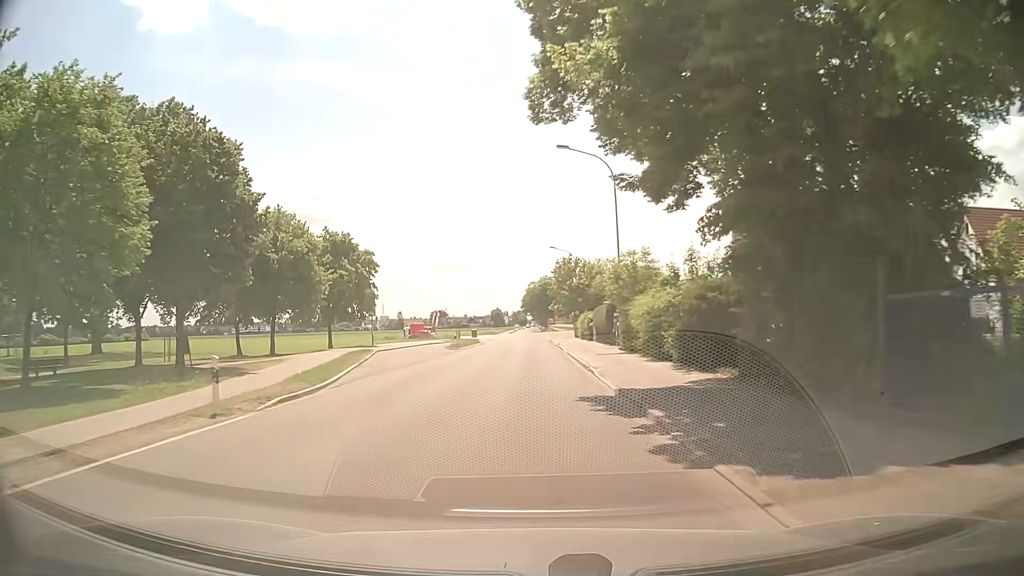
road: tertiary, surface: asphalt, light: Day
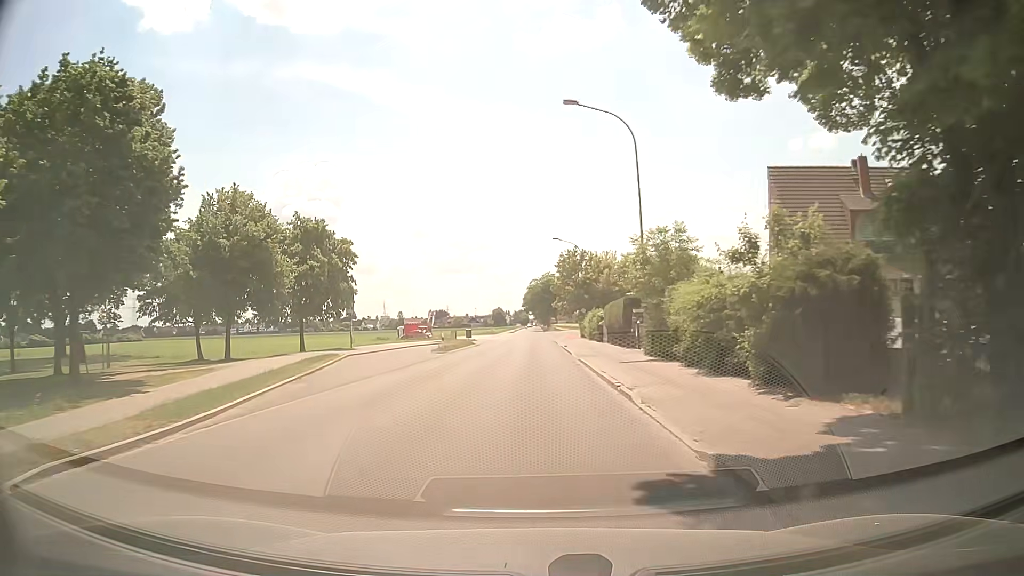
(+0.2, +7.2) m; 0°
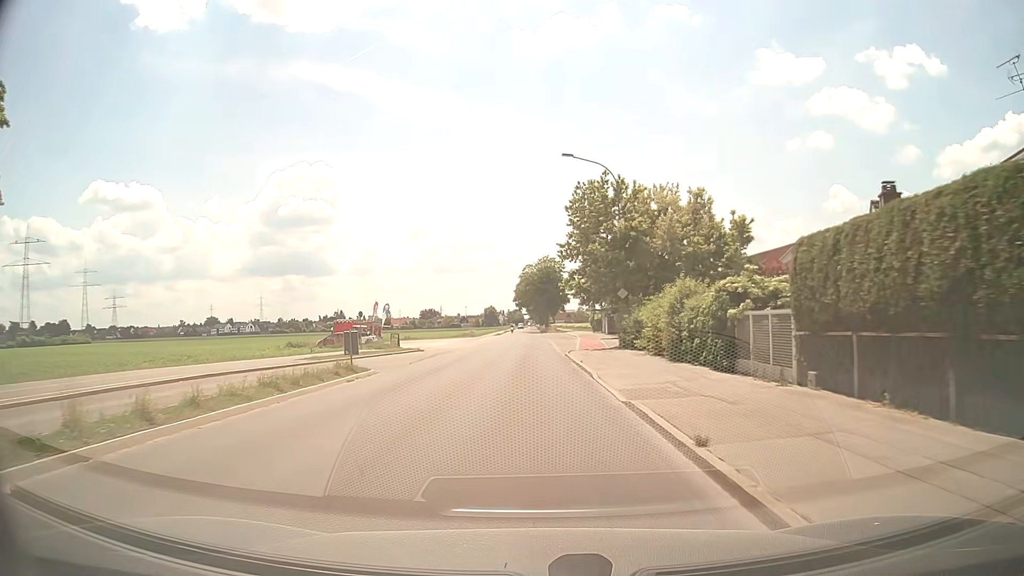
(+0.9, +35.6) m; +2°
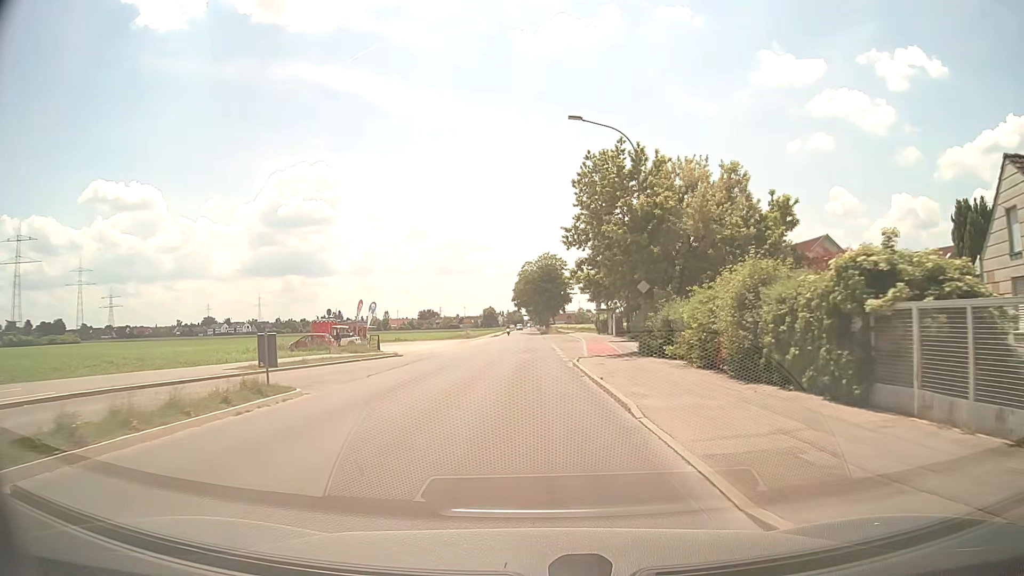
(0.0, +7.1) m; 0°
